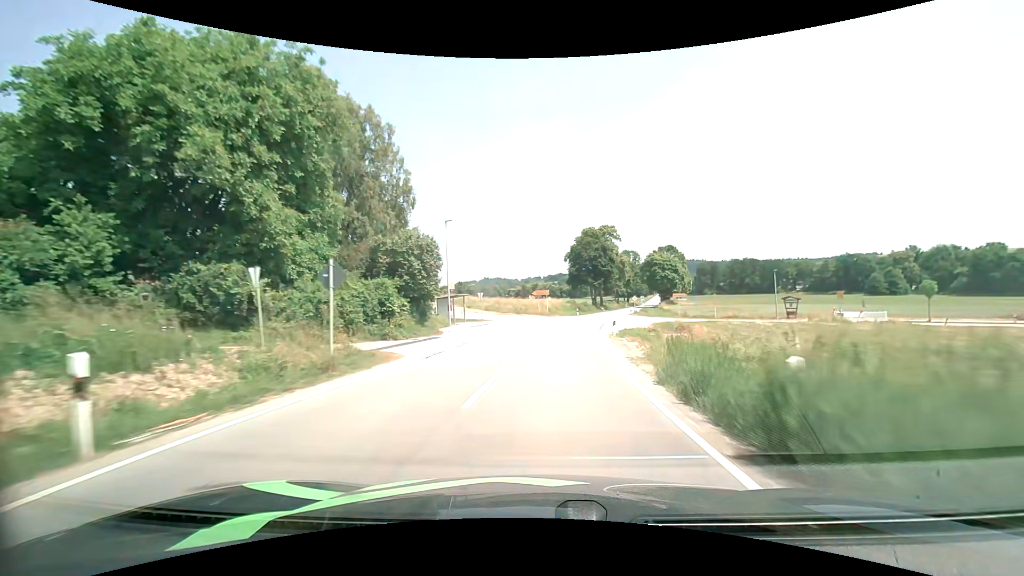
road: secondary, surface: asphalt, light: Day
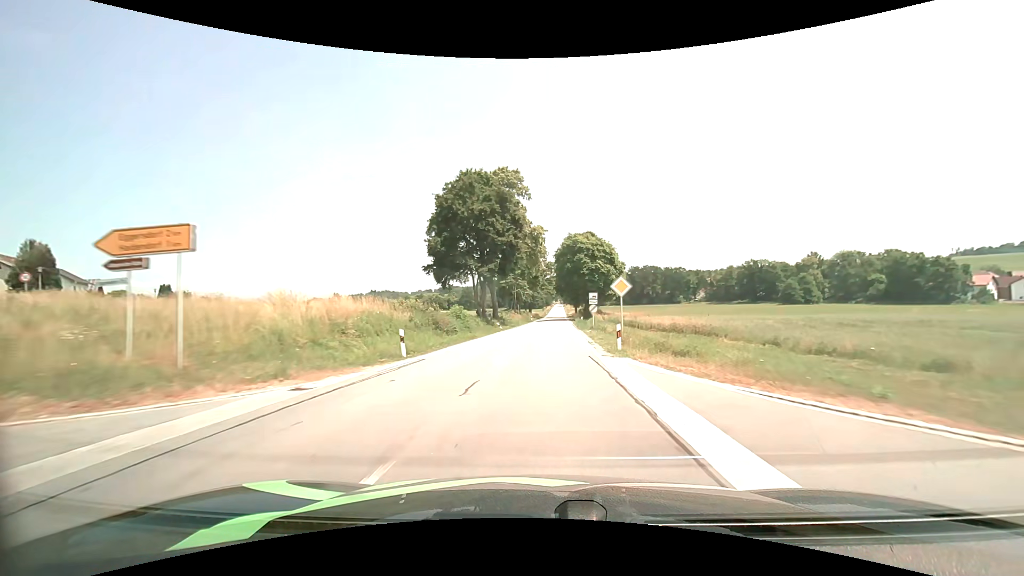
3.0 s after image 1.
(+6.4, +54.4) m; +12°
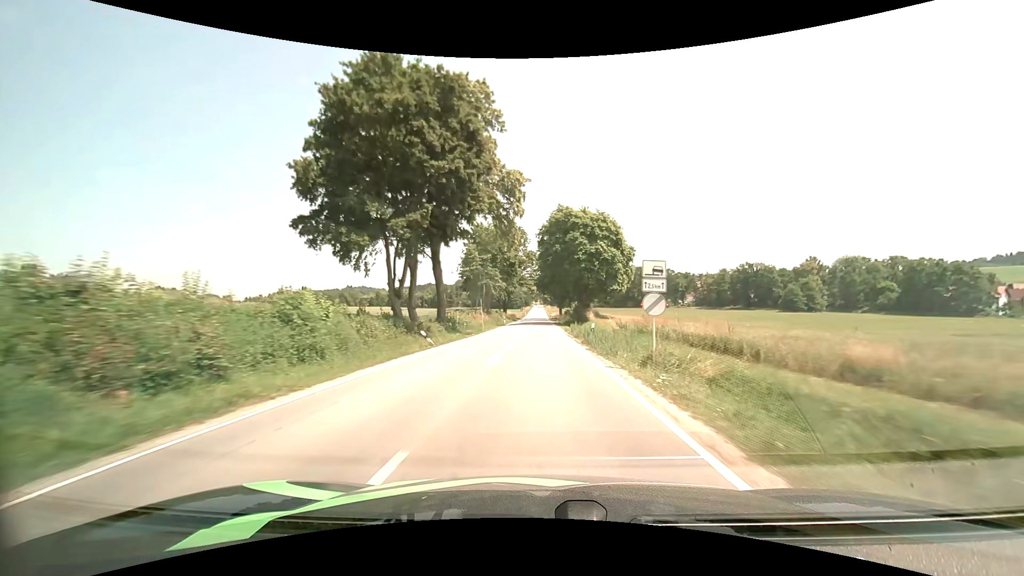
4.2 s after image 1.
(+0.5, +23.8) m; +2°
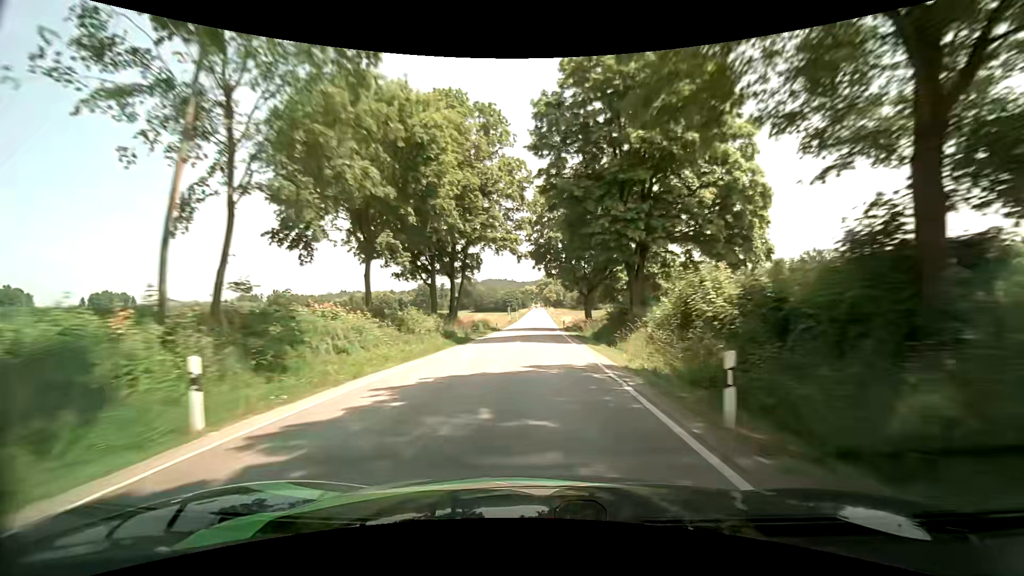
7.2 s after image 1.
(+0.4, +62.0) m; 0°
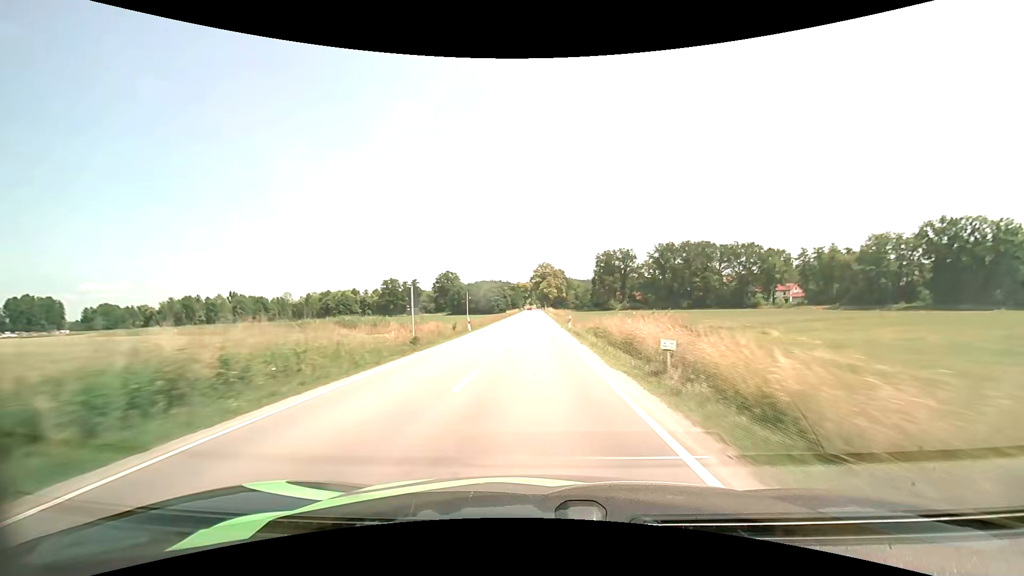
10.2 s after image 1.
(+0.7, +63.3) m; 0°
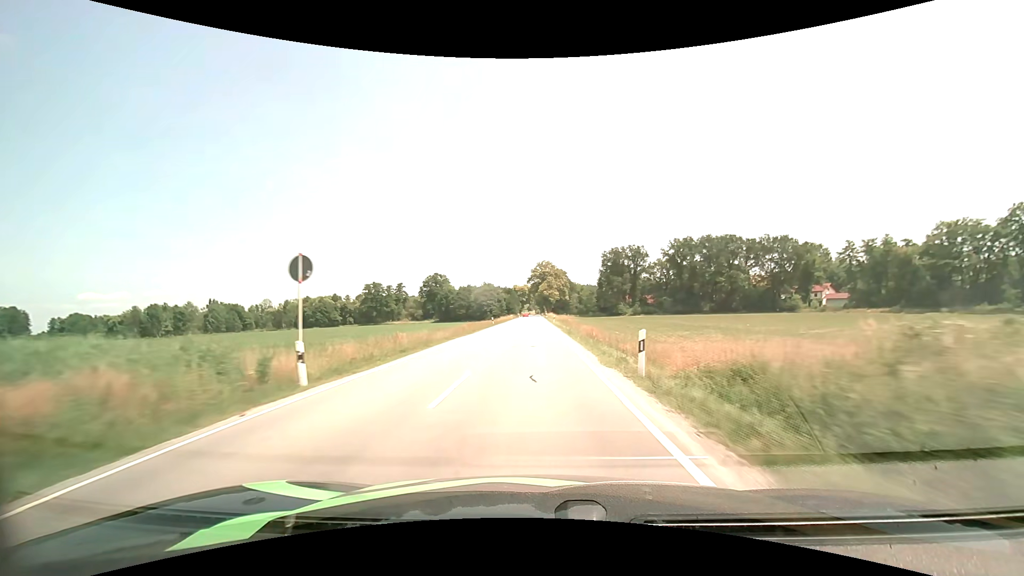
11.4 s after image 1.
(+0.1, +25.6) m; 0°
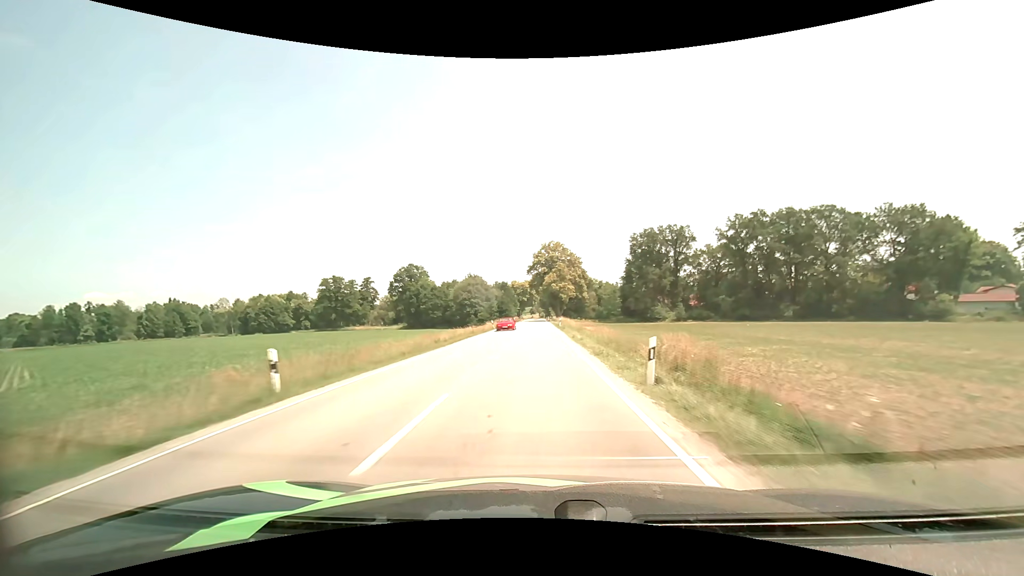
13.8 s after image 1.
(-0.2, +50.9) m; 0°
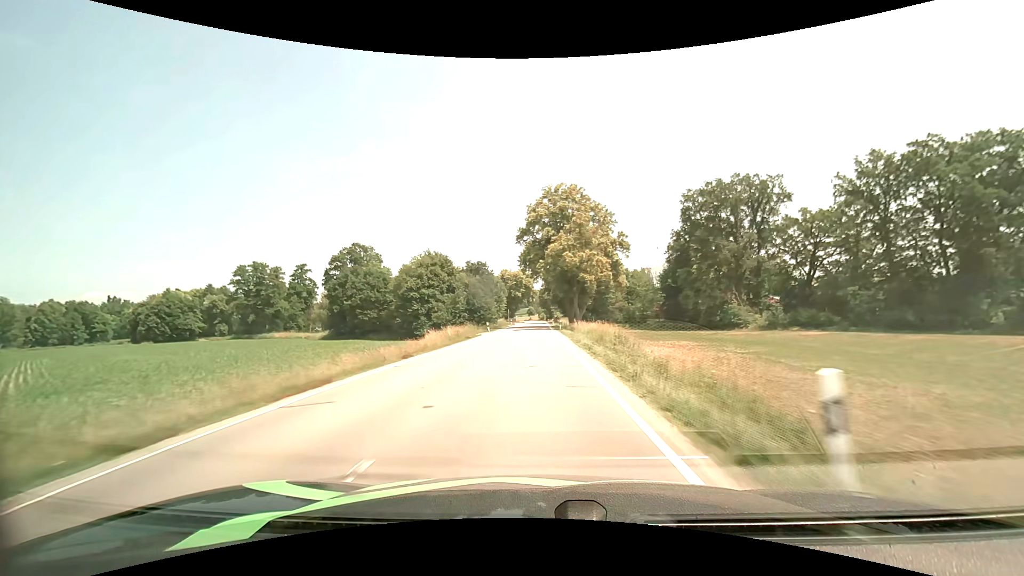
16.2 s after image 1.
(+0.2, +51.6) m; 0°
(0, +10) (0, +20) (0, +30) (0, +40) (0, +50) (0, +60) (0, +70) (0, +80) (0, +90) (0, +100) m
